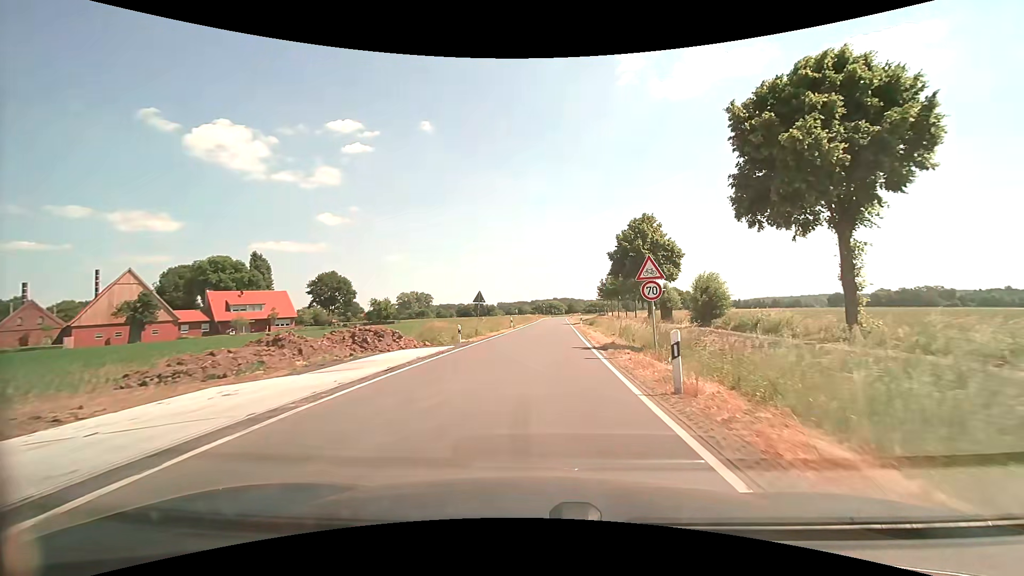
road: secondary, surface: asphalt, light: Day
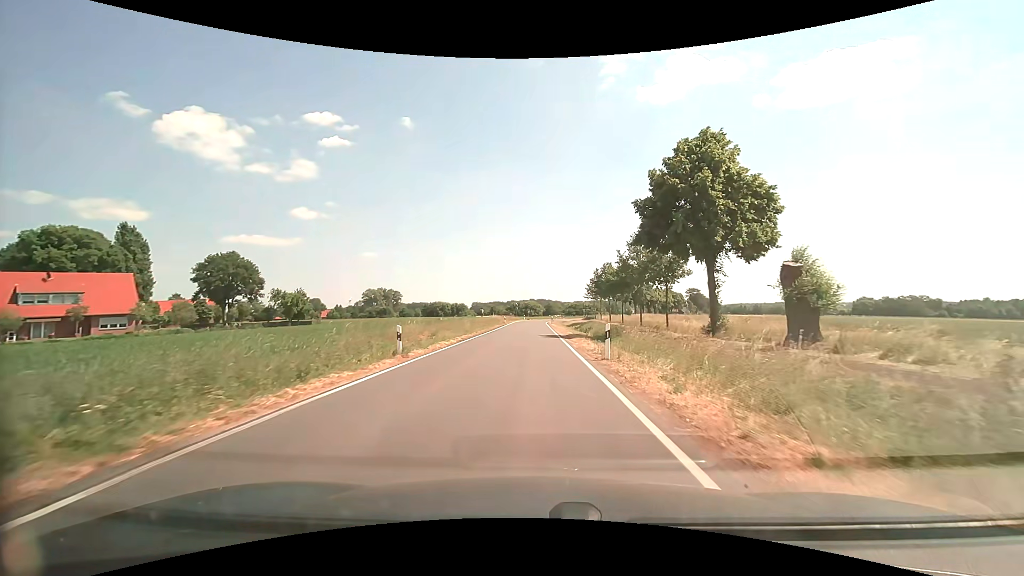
(+1.4, +31.2) m; +3°
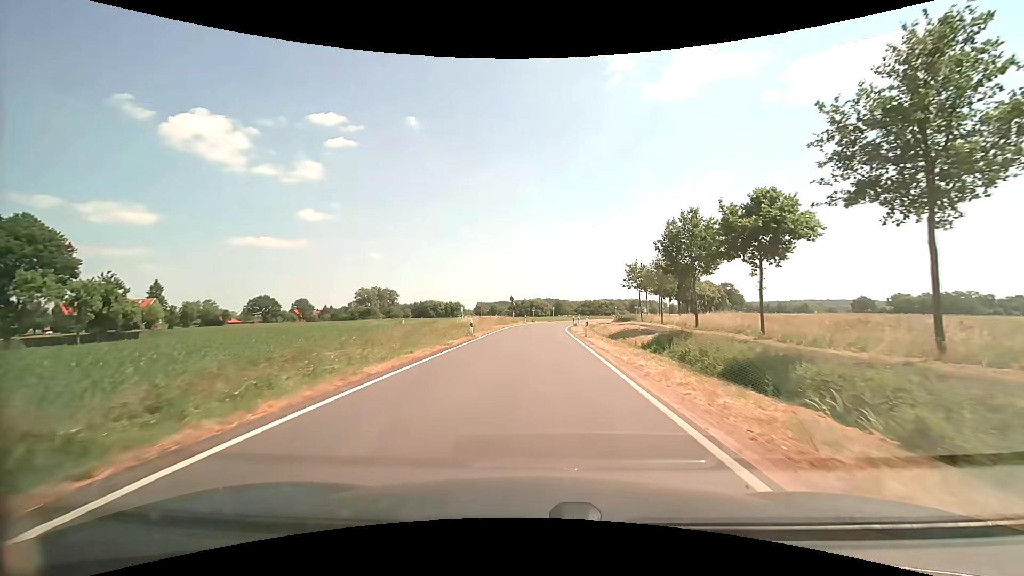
(0.0, +40.0) m; -1°
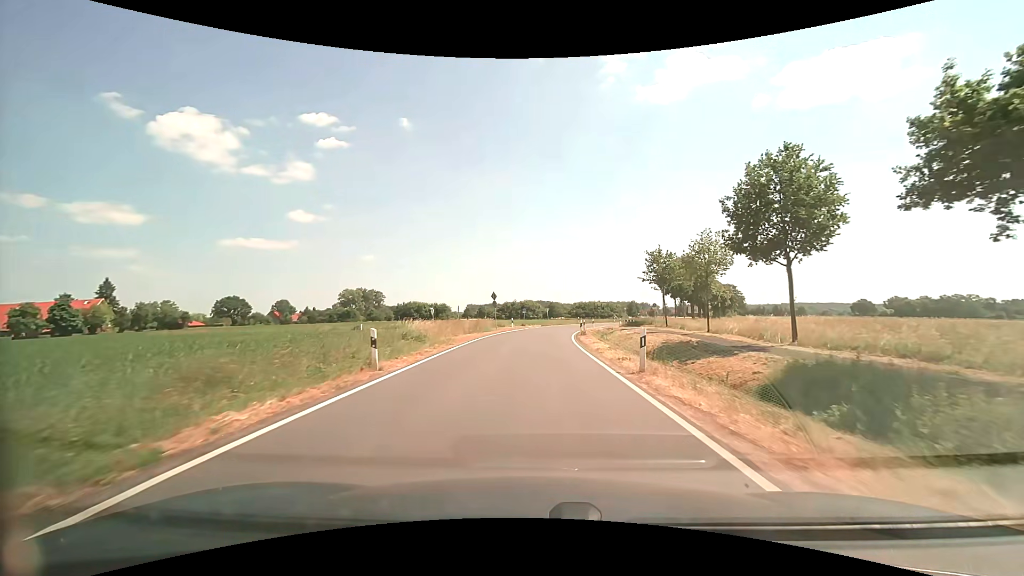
(+0.1, +15.8) m; +1°
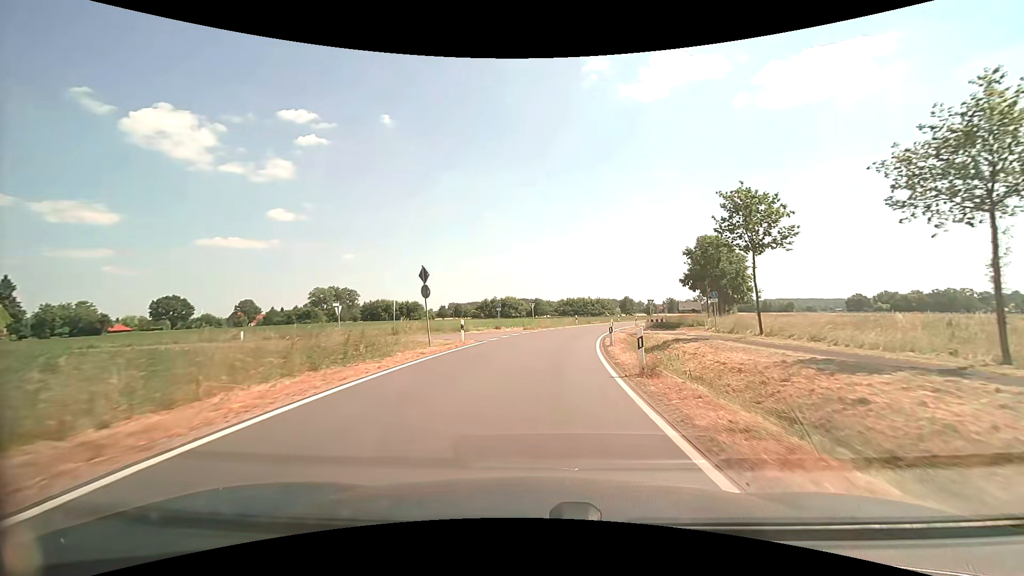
(+0.5, +23.3) m; +2°
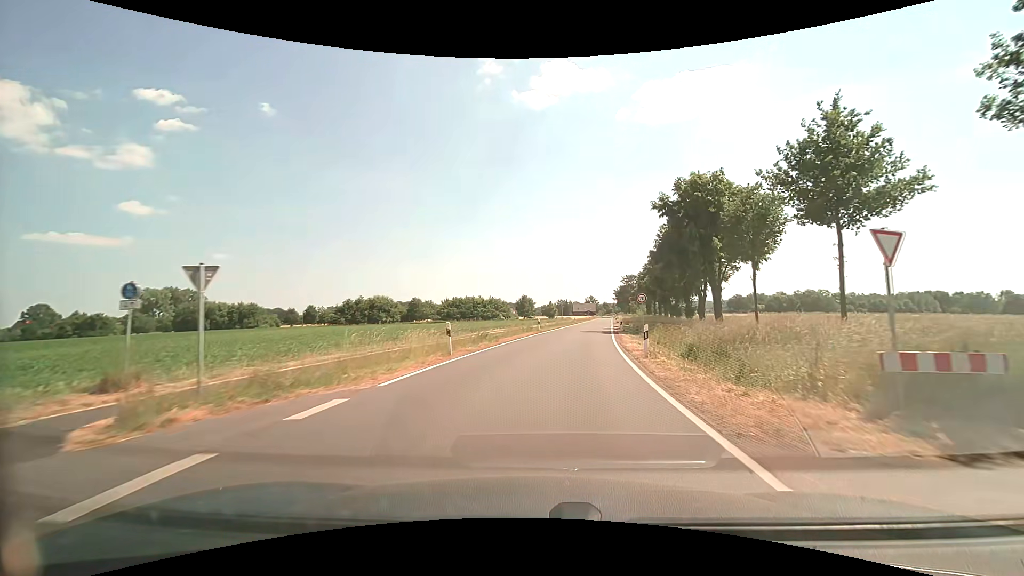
(+3.3, +38.4) m; +12°
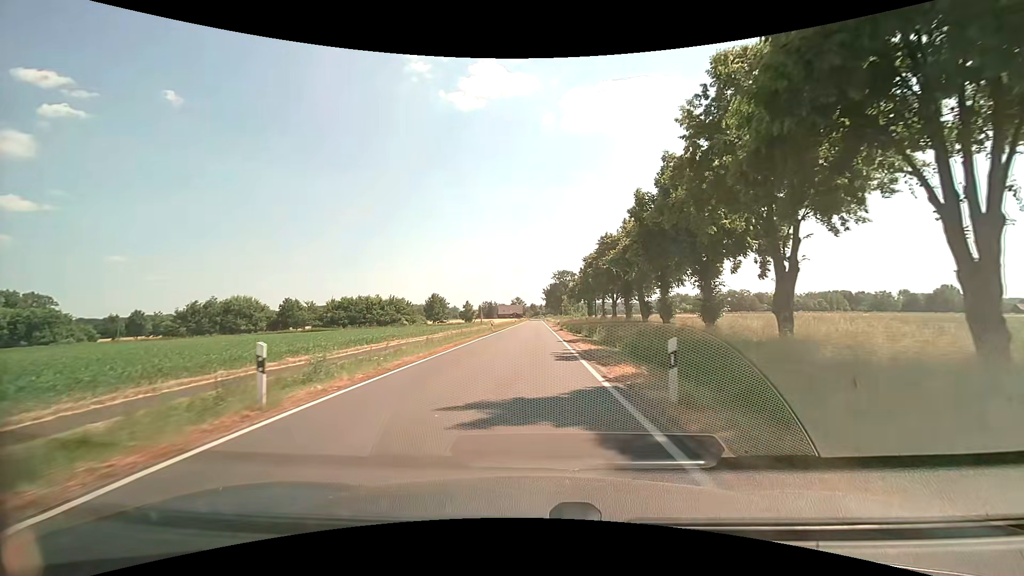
(+3.5, +32.0) m; +9°
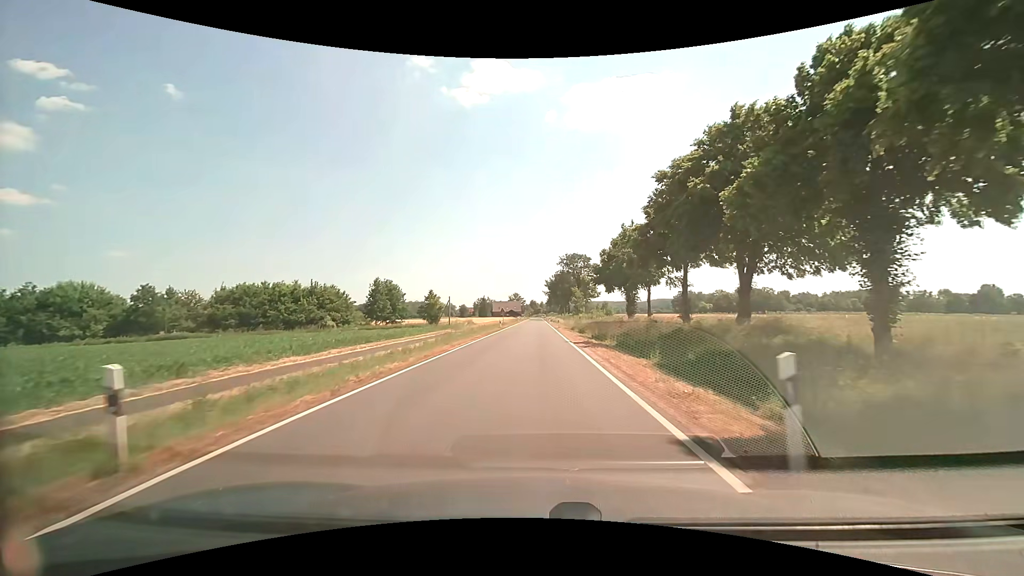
(0.0, +43.3) m; 0°
(0, +10) (0, +20) (0, +30) (0, +40) (+1, +50) (+1, +60) (+1, +70) (+1, +80) (+1, +90) (+1, +100) m
